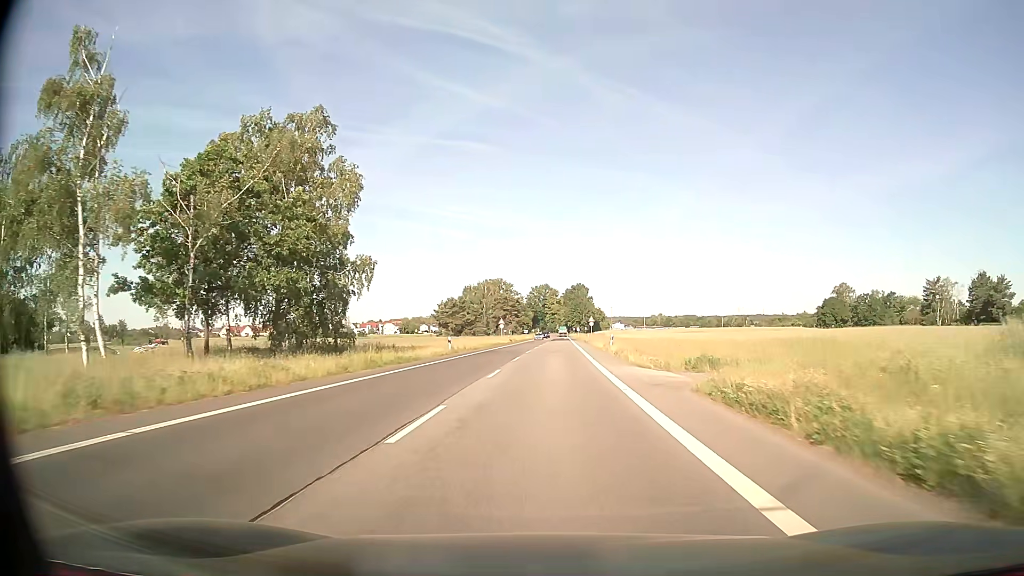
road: secondary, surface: asphalt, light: Day
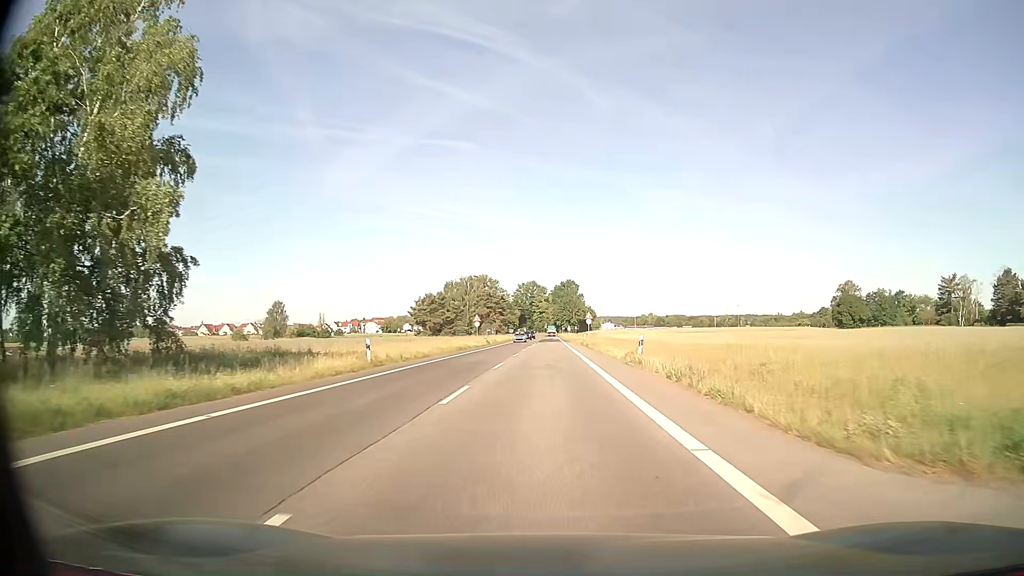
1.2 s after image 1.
(+0.1, +19.1) m; +1°
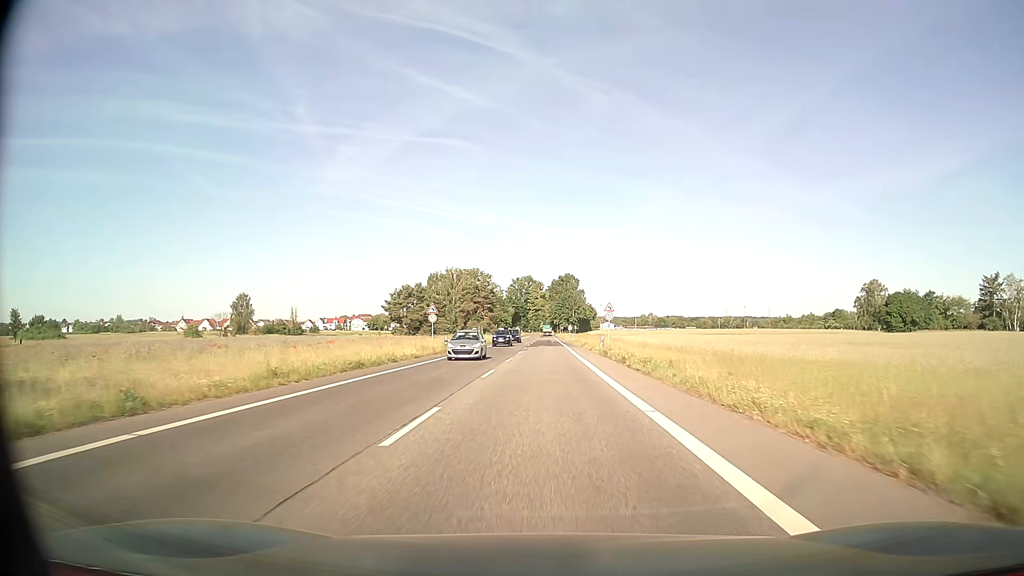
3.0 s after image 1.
(+0.1, +28.6) m; 0°
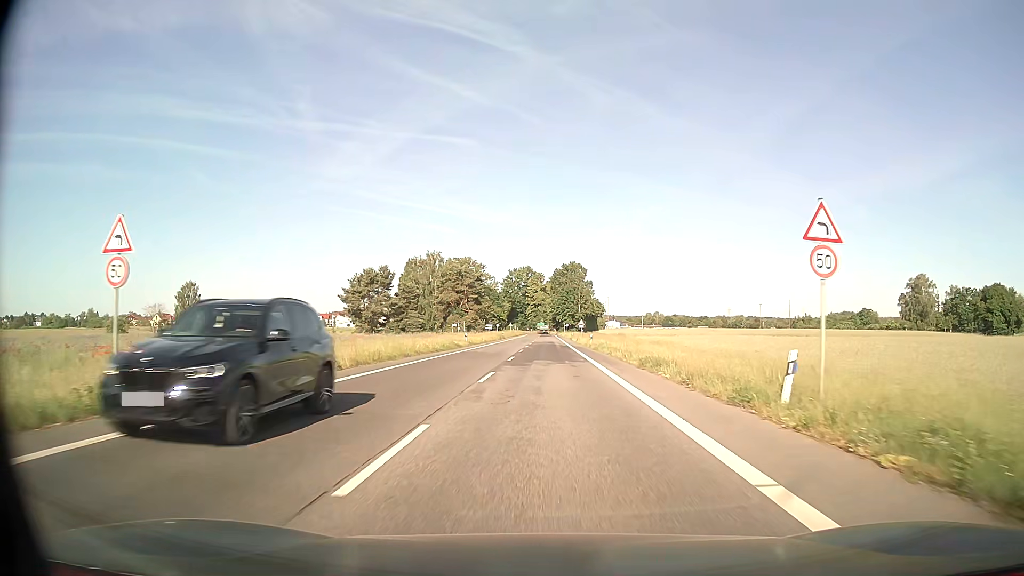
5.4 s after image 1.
(-0.1, +38.2) m; 0°
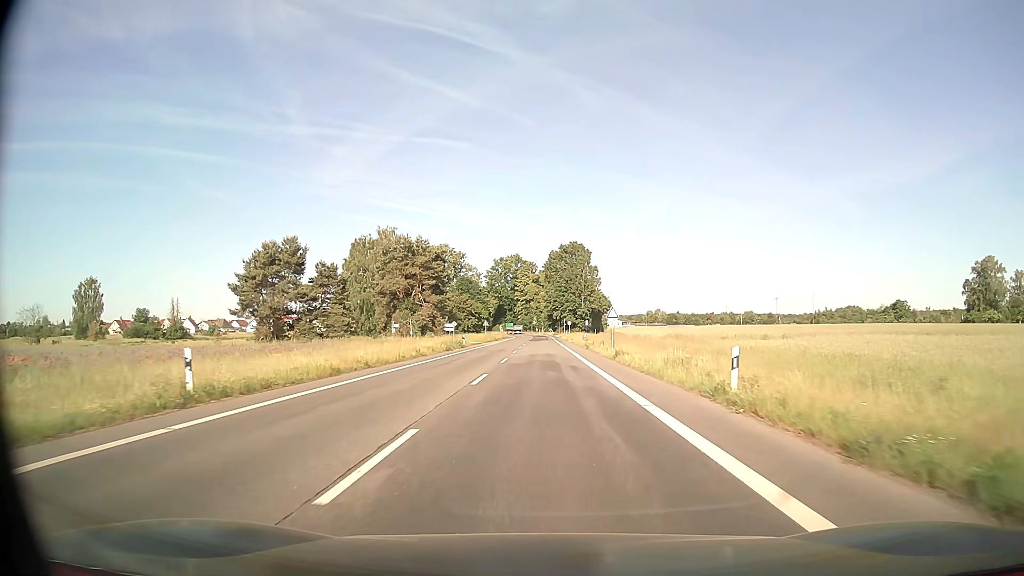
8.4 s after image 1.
(+0.3, +47.6) m; +1°
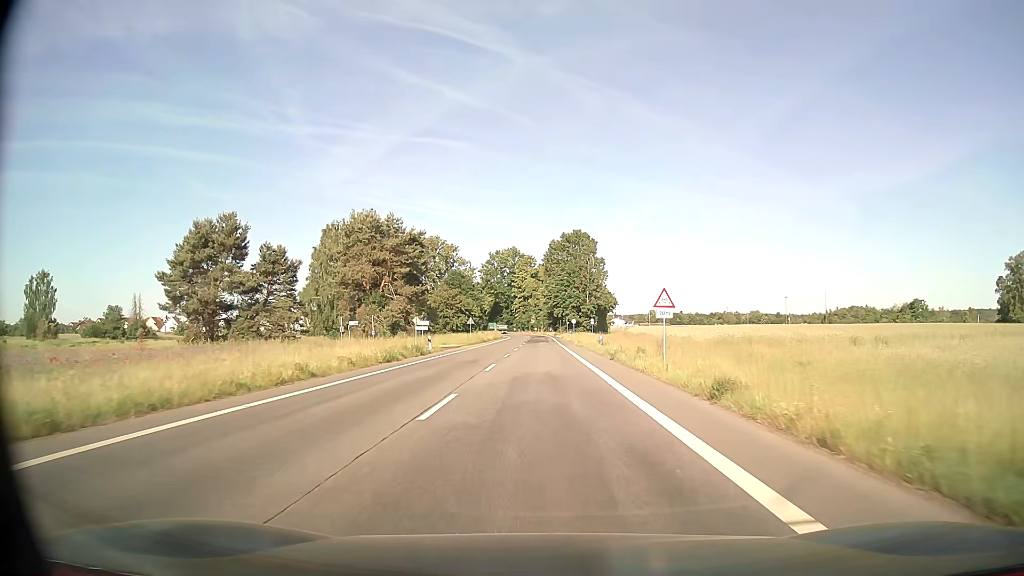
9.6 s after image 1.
(0.0, +18.6) m; 0°
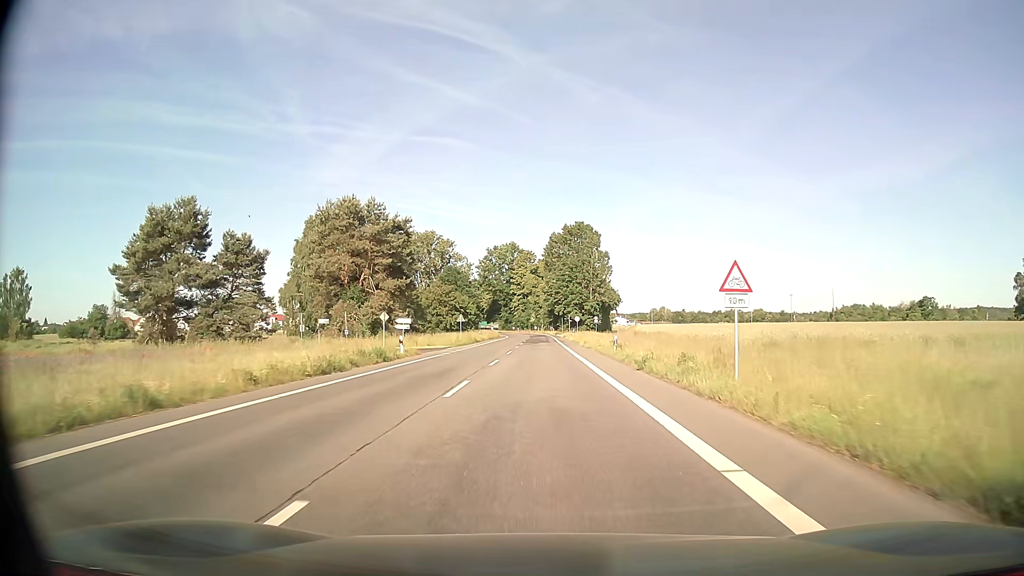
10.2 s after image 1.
(0.0, +9.1) m; 0°
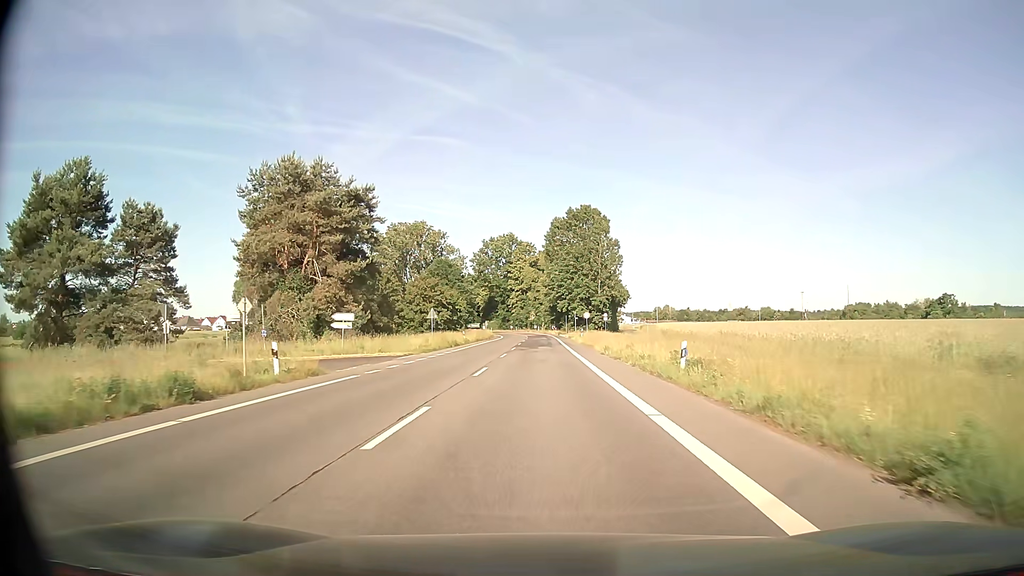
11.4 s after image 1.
(0.0, +17.3) m; 0°
(0, +10) (0, +20) (0, +30) (0, +40) (0, +50) (0, +60) (0, +70) (0, +80) (-1, +90) (-1, +100) m
